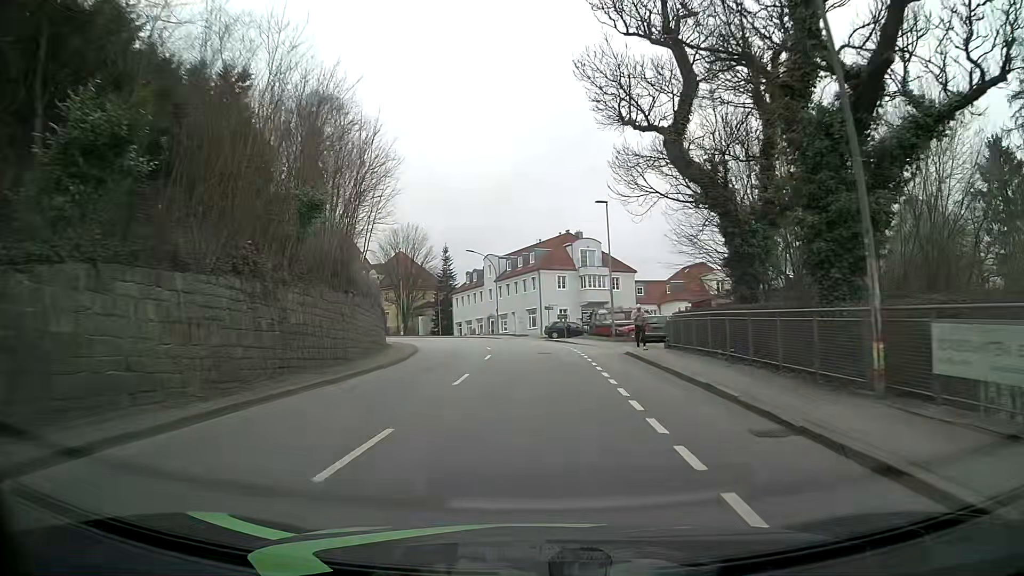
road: tertiary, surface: asphalt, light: Day
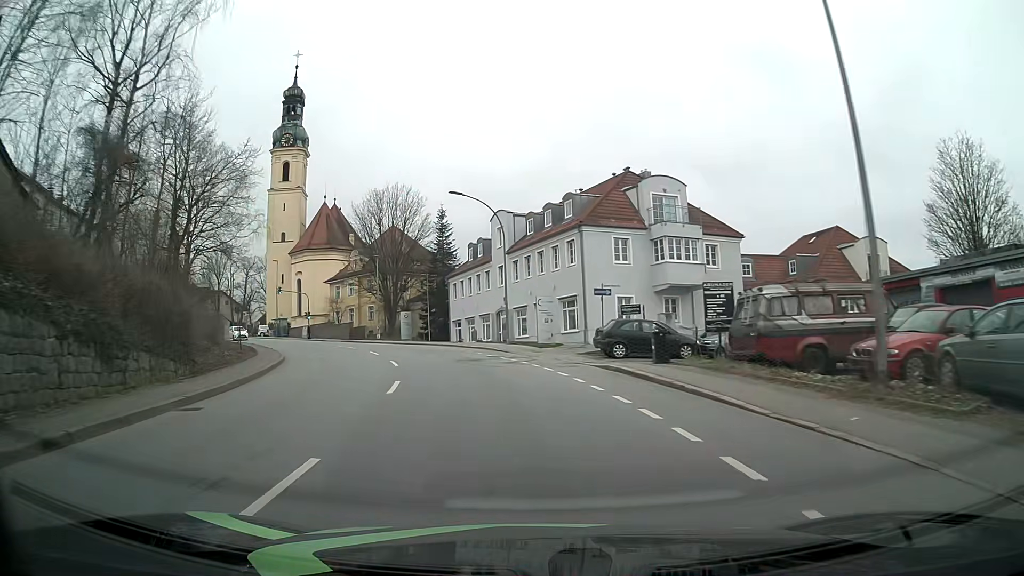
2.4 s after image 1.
(+0.2, +30.5) m; -3°
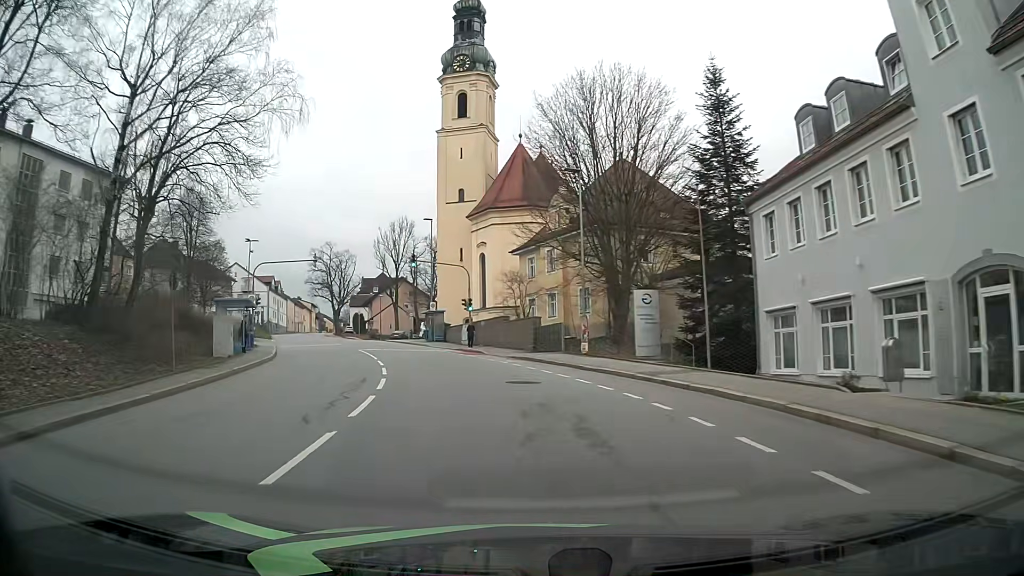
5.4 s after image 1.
(-6.3, +35.8) m; -21°
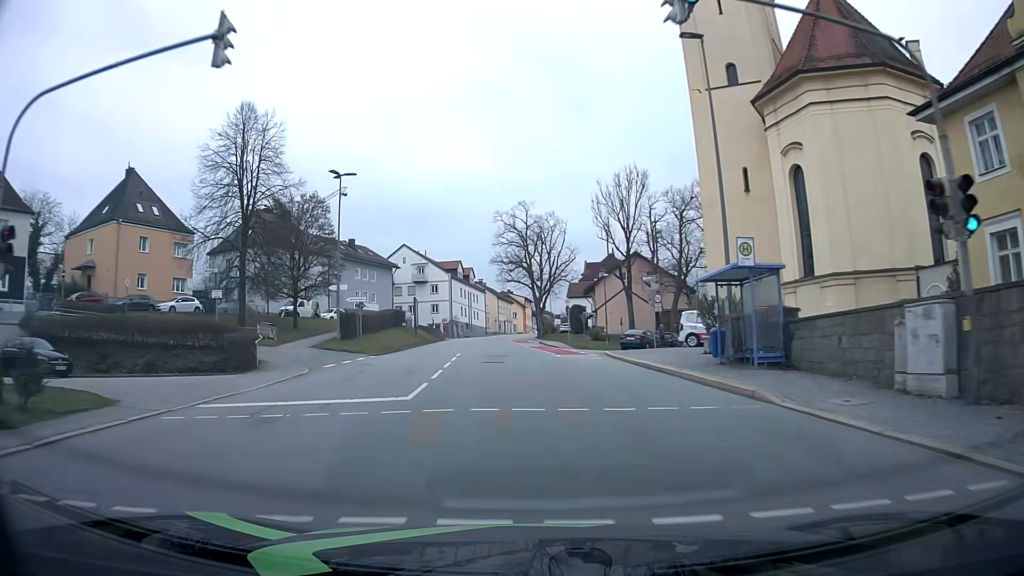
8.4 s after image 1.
(-6.7, +36.1) m; -20°
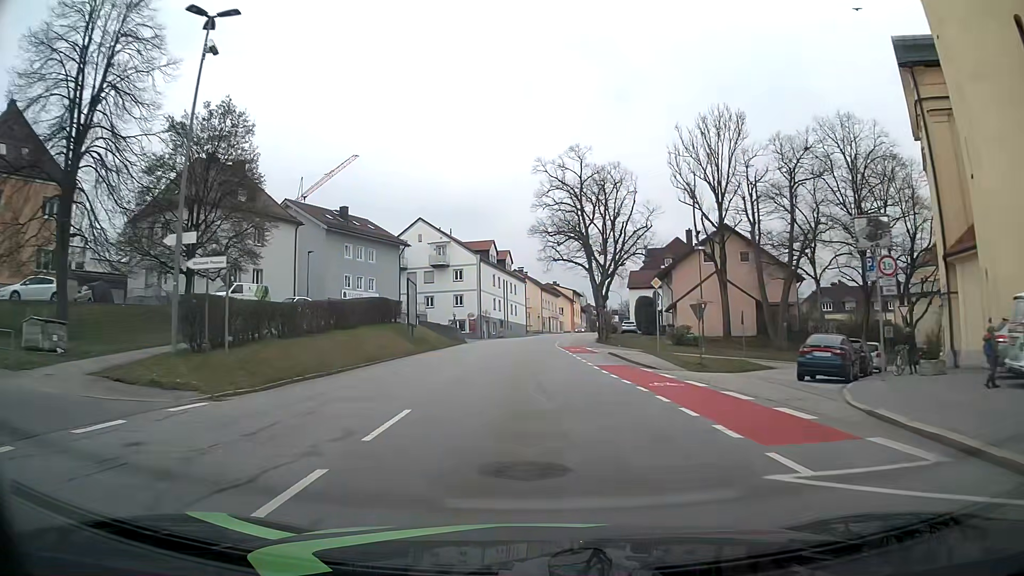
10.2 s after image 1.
(-0.9, +23.3) m; -4°
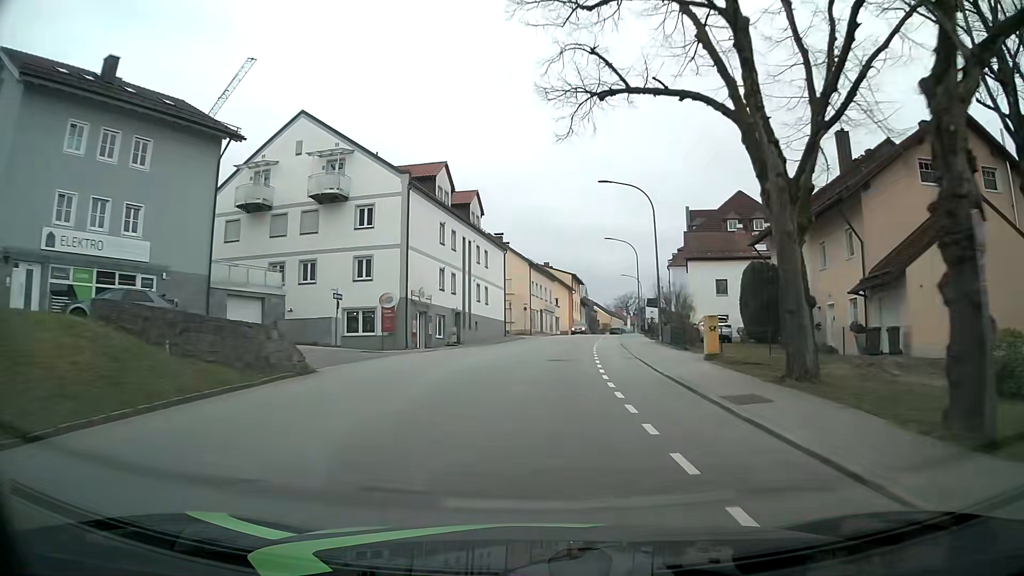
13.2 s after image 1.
(0.0, +40.0) m; +2°
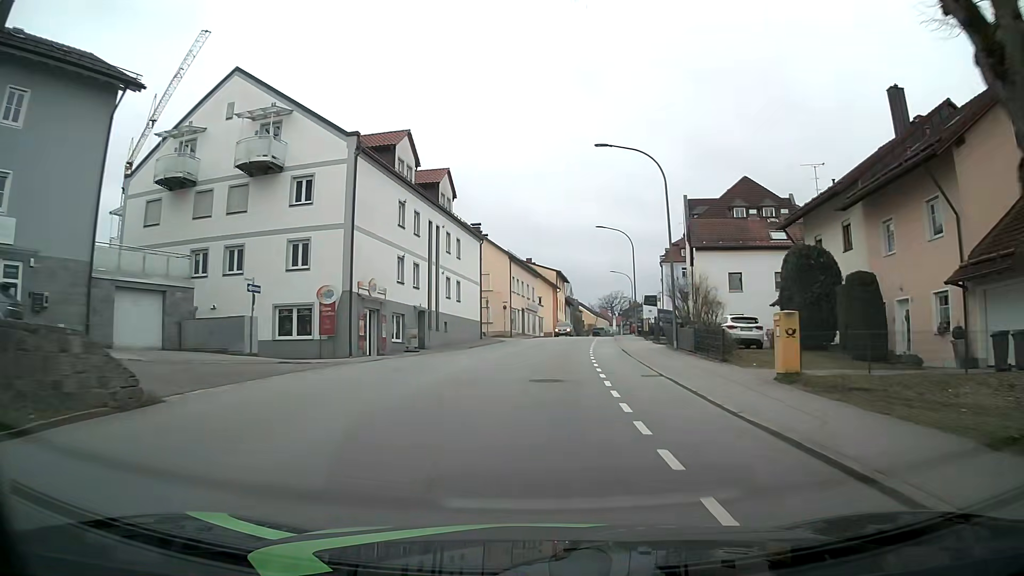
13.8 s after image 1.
(+0.1, +7.9) m; +2°
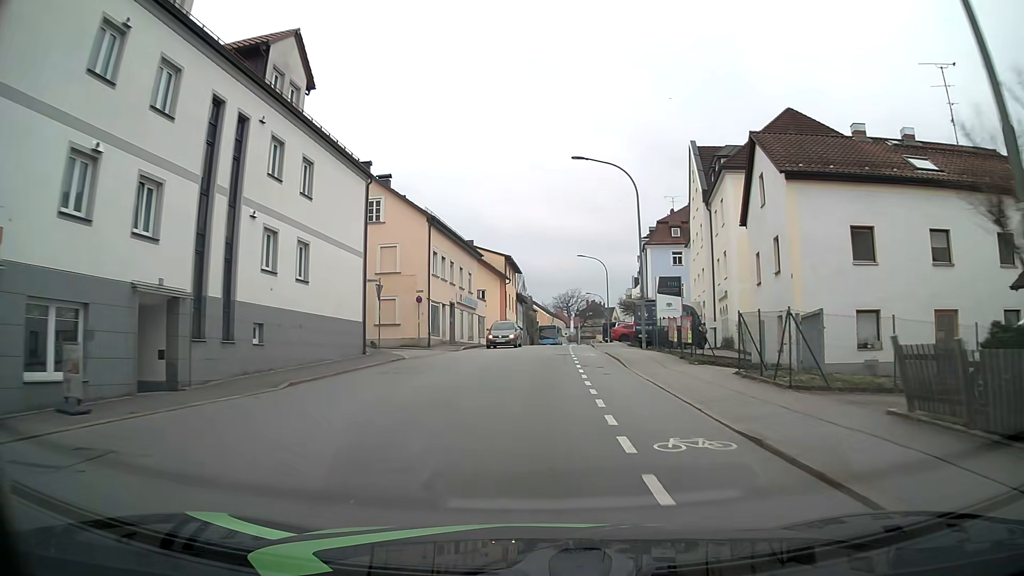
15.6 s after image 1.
(+0.8, +23.2) m; +4°
(0, +10) (+1, +20) (+1, +30) (+2, +40) (+3, +50) (+3, +60) (+4, +70) (+5, +80) (+6, +90) (+7, +100) m
